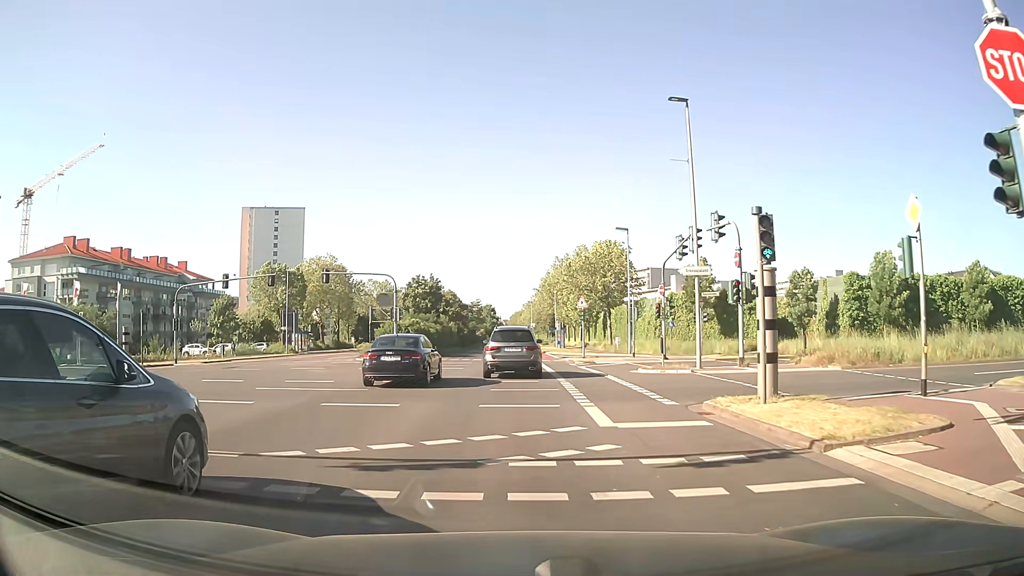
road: secondary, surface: asphalt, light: Day
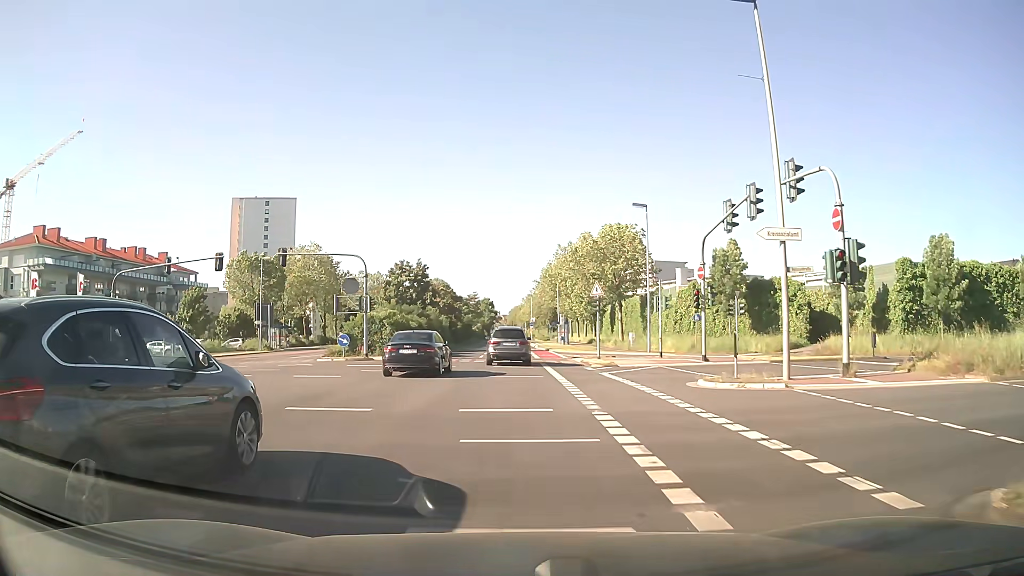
(0.0, +8.9) m; 0°
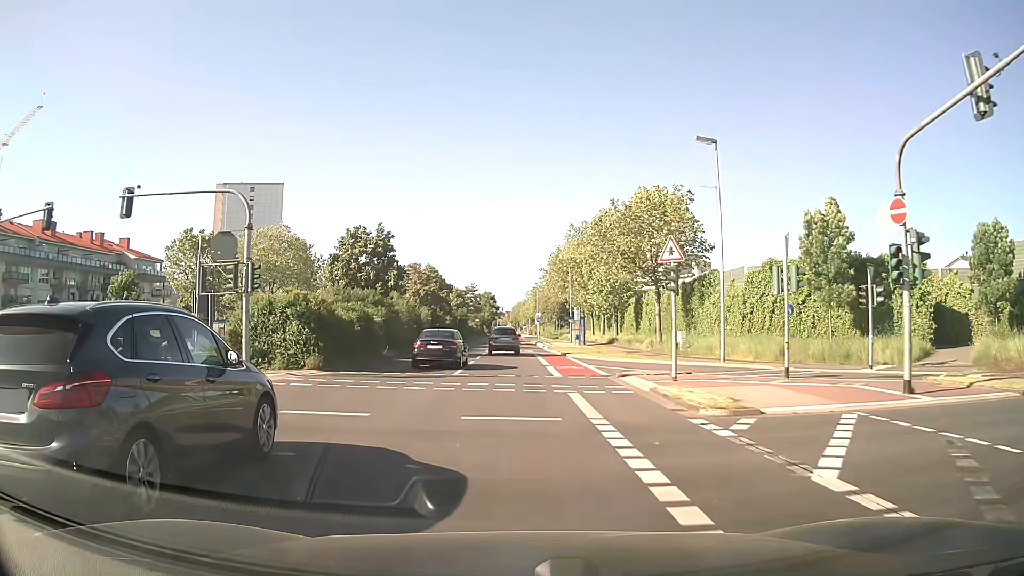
(0.0, +16.9) m; 0°
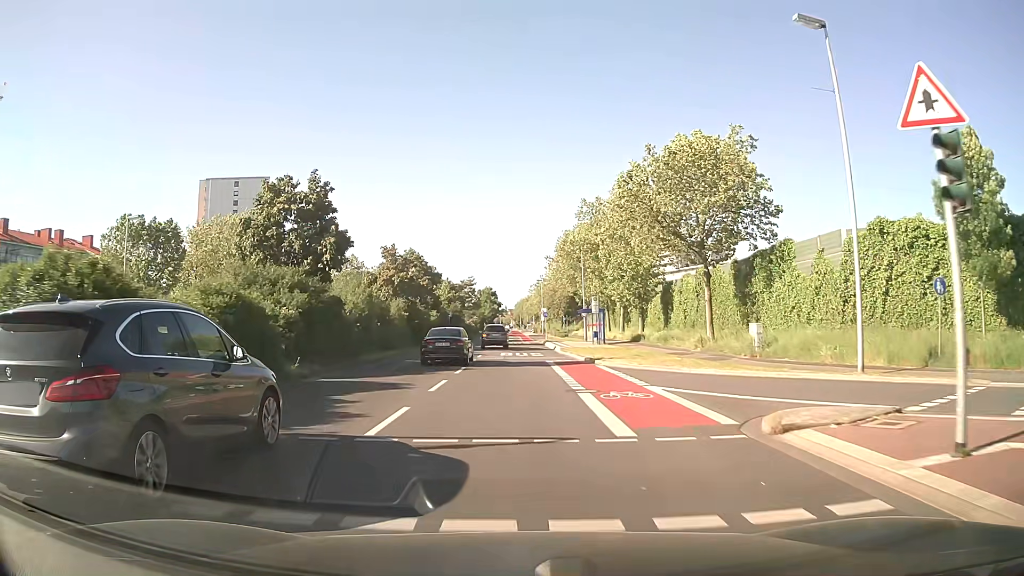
(0.0, +13.0) m; 0°
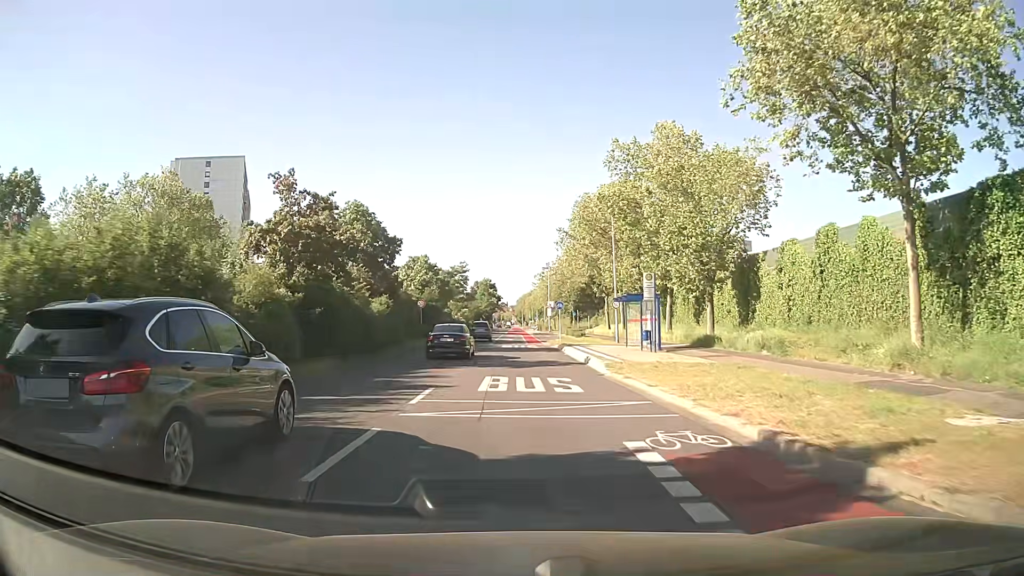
(0.0, +20.9) m; 0°
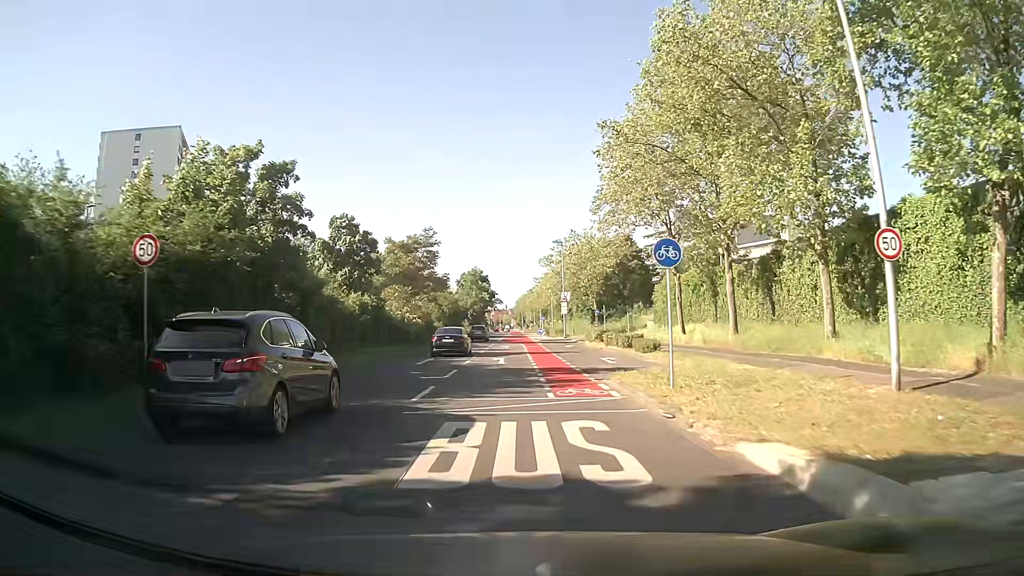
(+0.1, +35.7) m; 0°
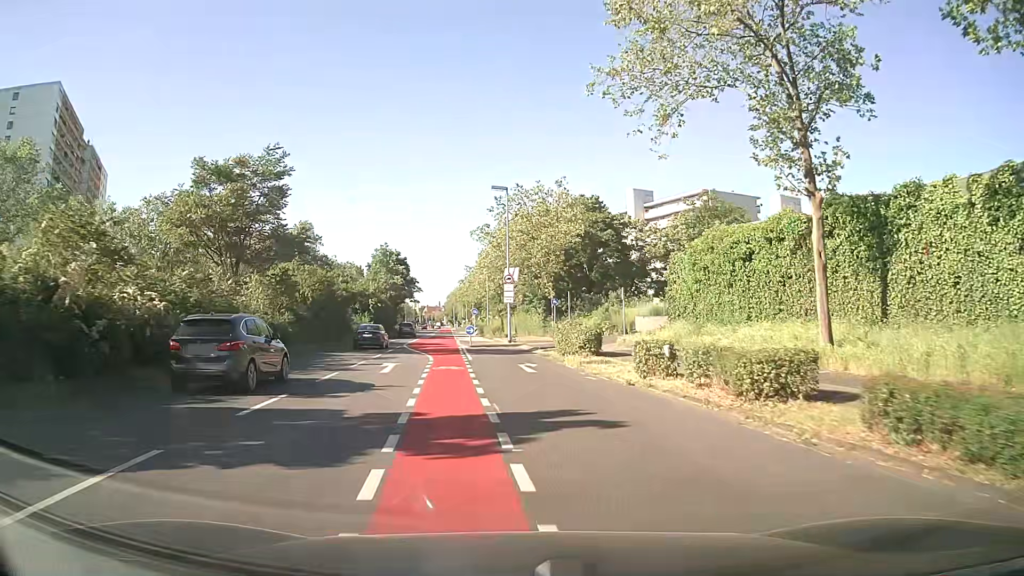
(+1.0, +27.1) m; +5°
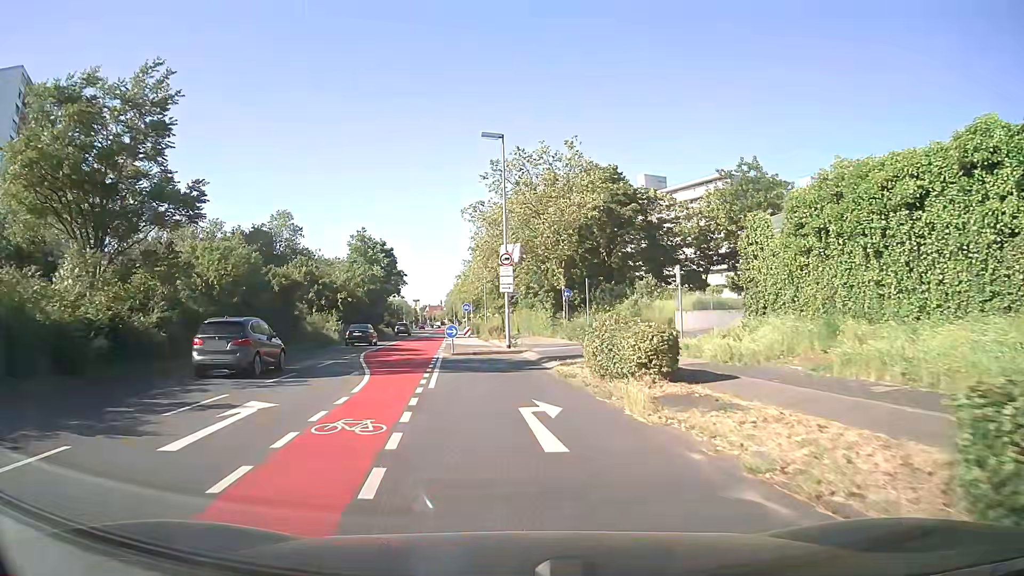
(+0.1, +12.3) m; 0°
